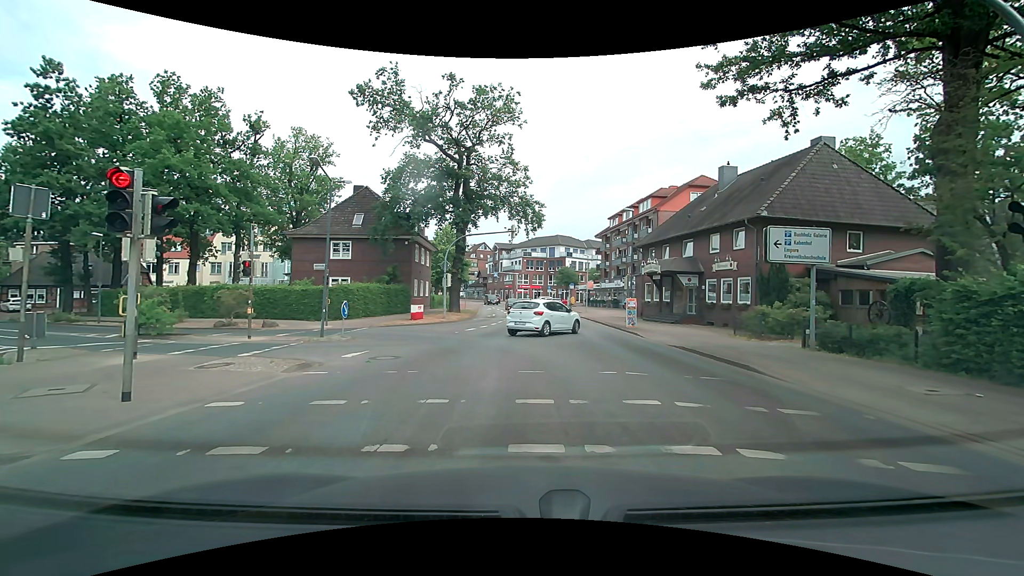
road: secondary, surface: asphalt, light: Day
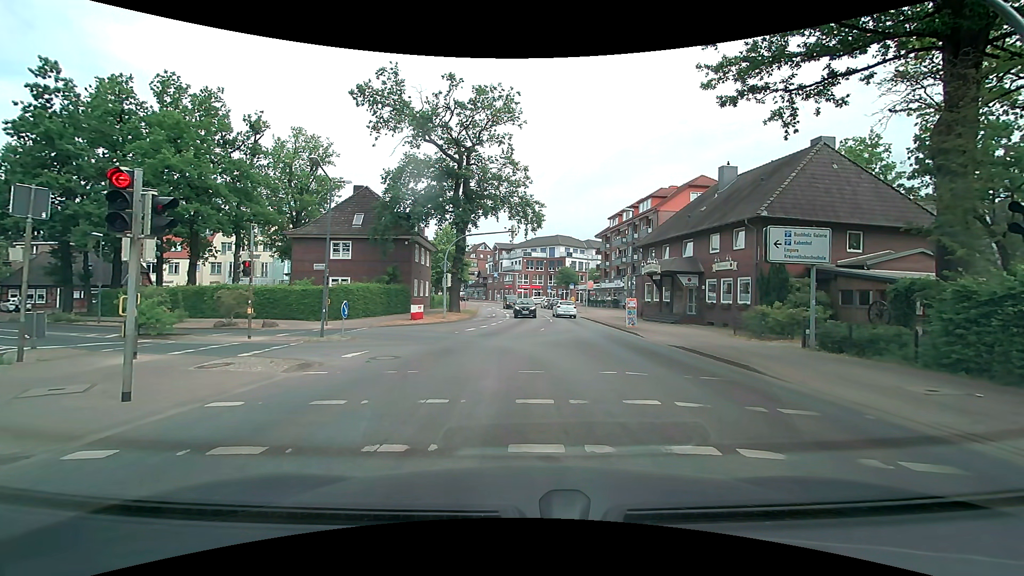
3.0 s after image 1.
(0.0, 0.0) m; 0°
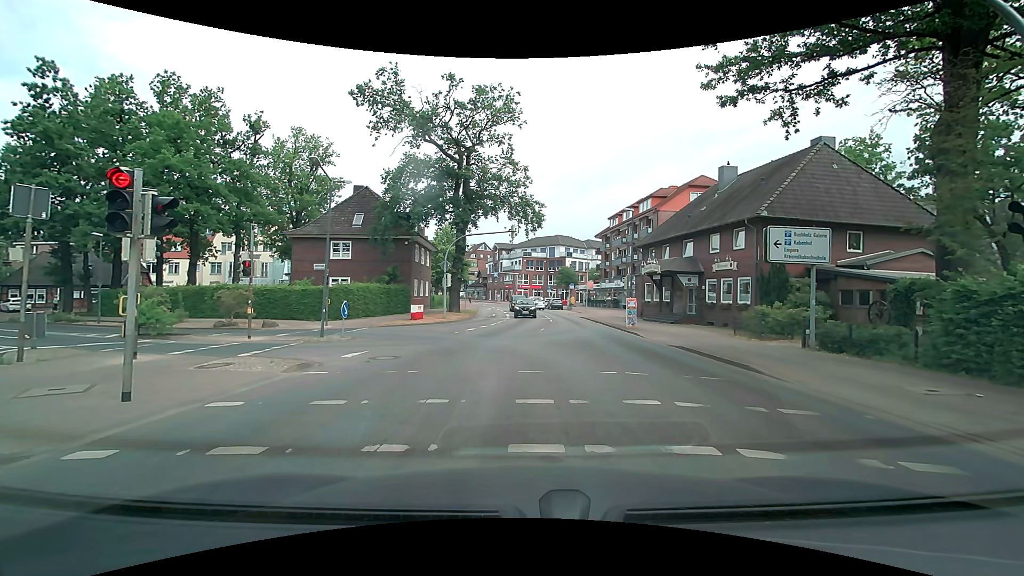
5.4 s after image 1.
(0.0, 0.0) m; 0°
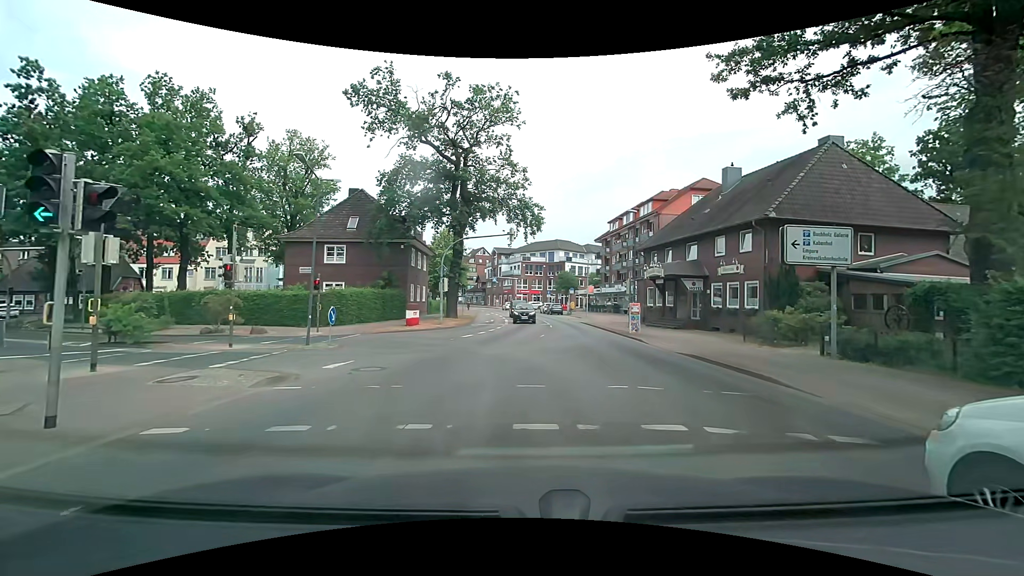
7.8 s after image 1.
(0.0, +1.3) m; -1°
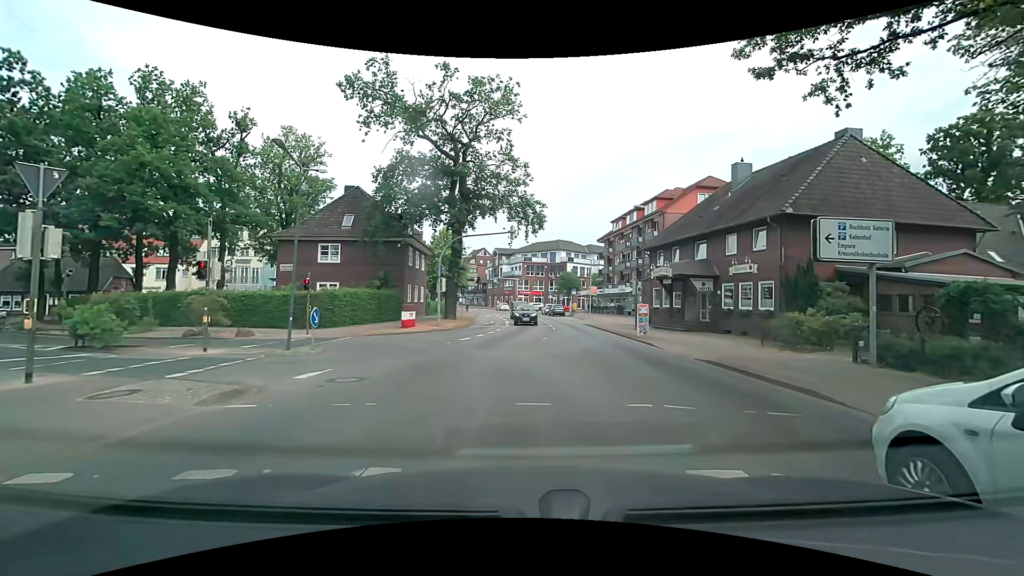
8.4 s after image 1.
(0.0, +1.6) m; 0°
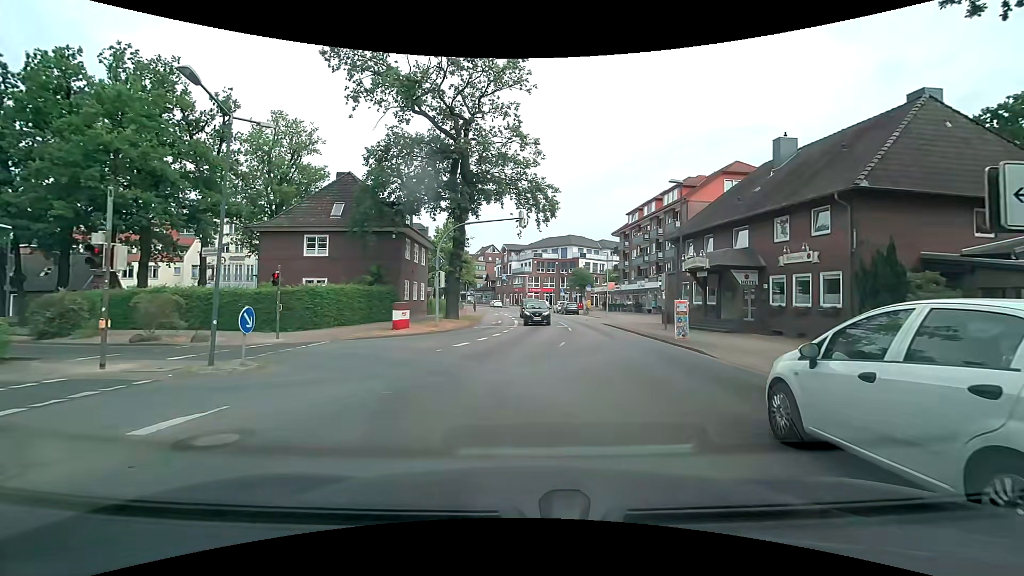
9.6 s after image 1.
(0.0, +4.7) m; 0°
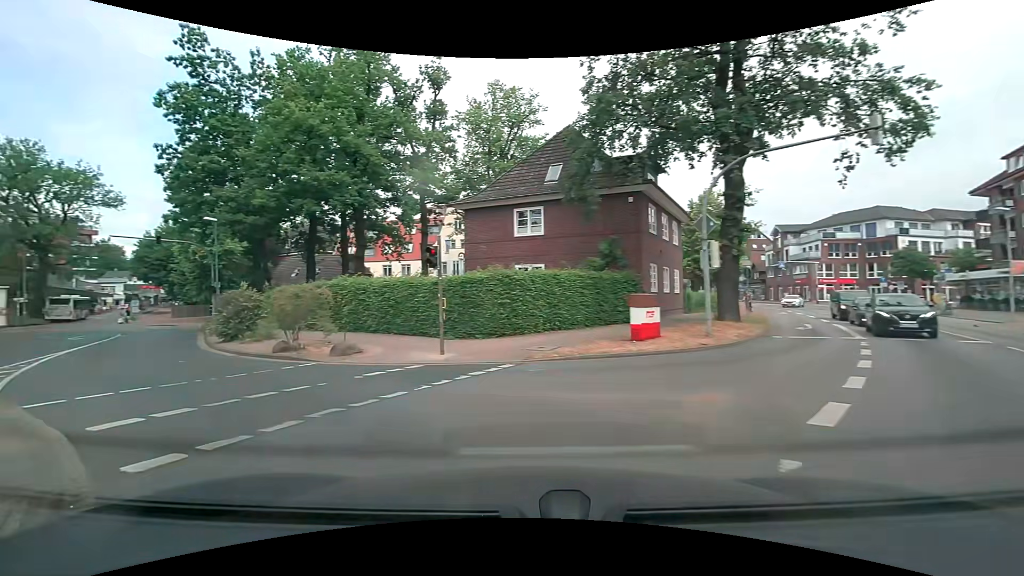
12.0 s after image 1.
(-1.9, +11.5) m; -28°
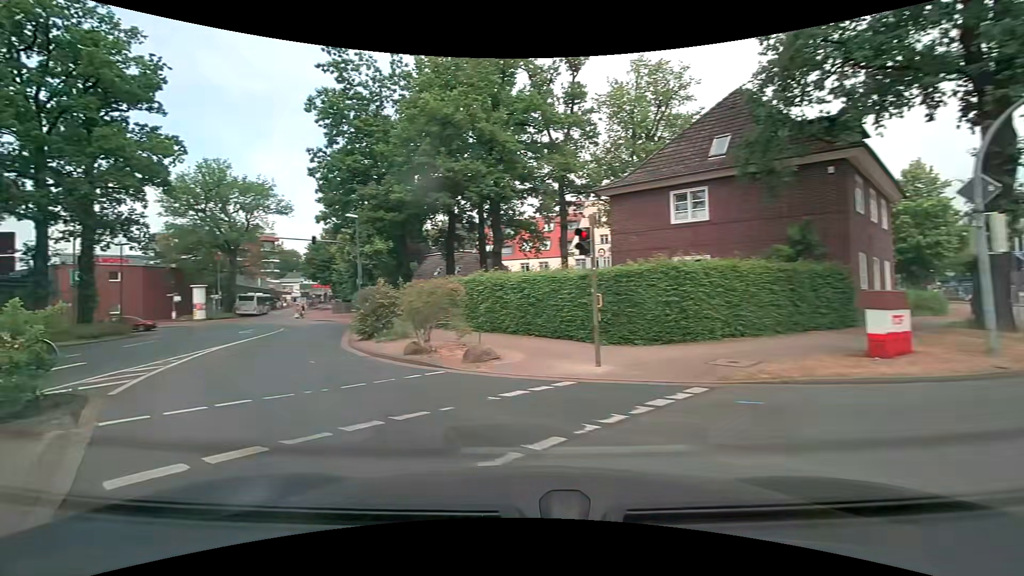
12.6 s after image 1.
(-0.4, +3.1) m; -16°
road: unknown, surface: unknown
